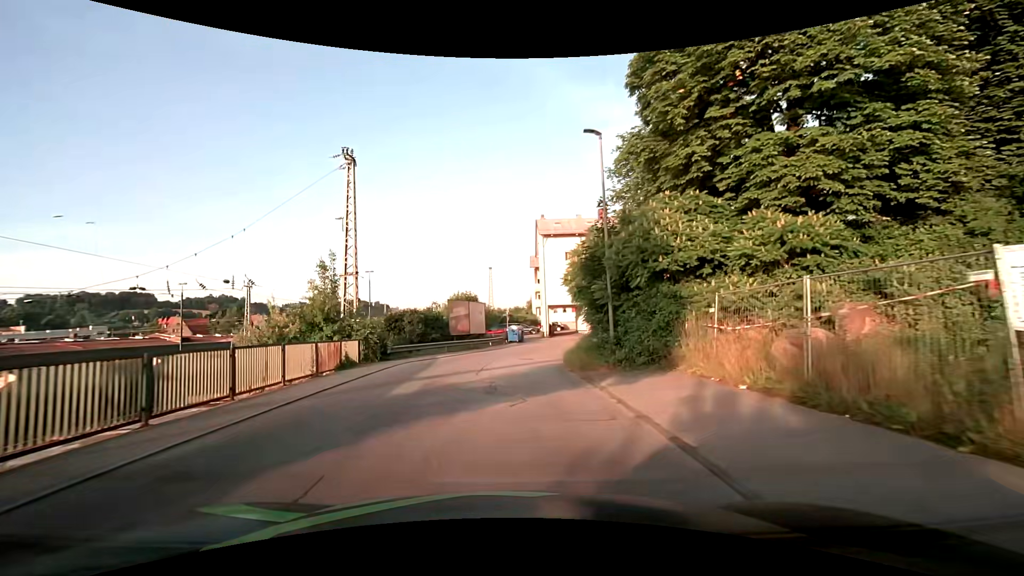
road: residential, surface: asphalt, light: Day
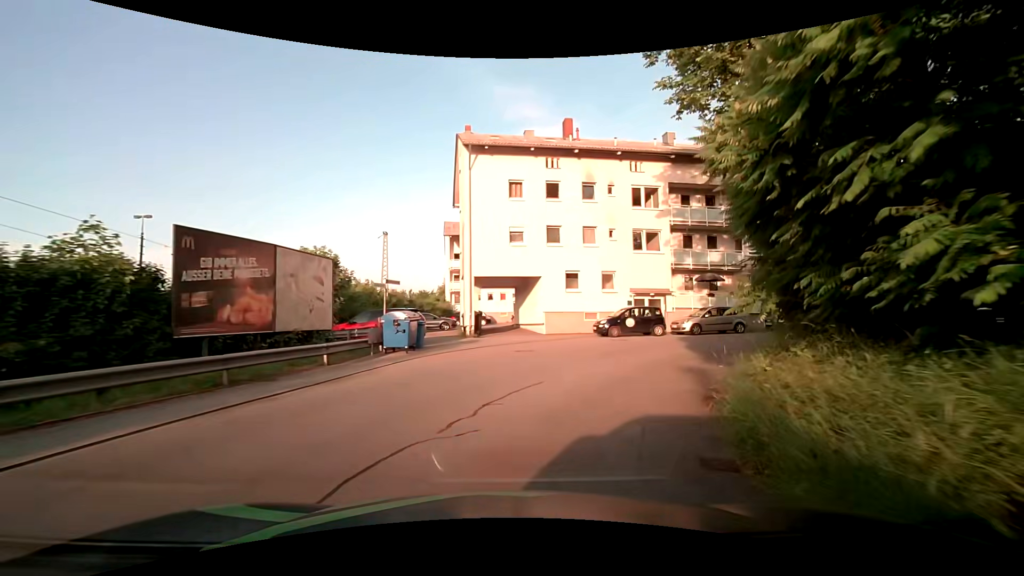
(+0.8, +24.0) m; +9°
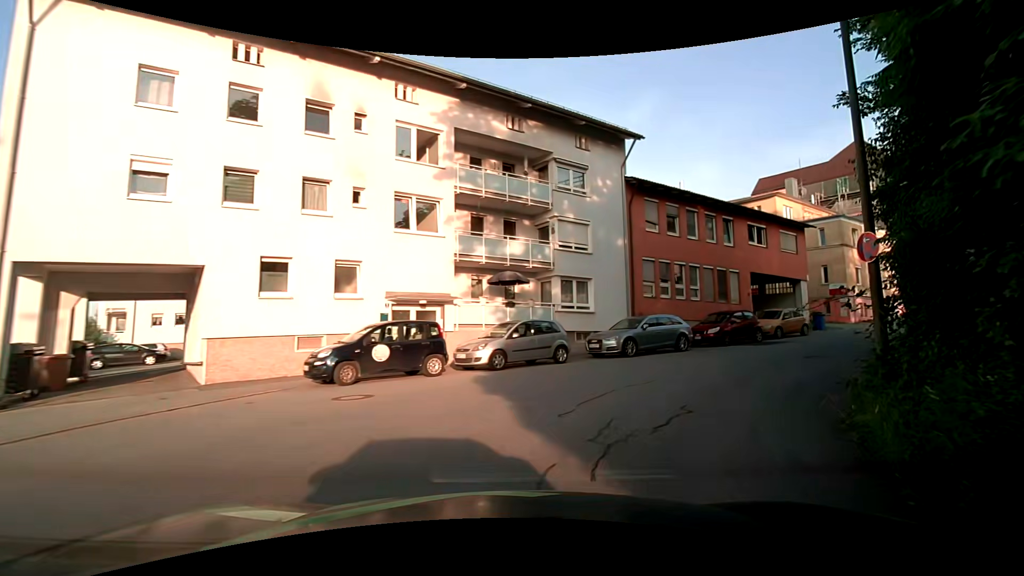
(+2.4, +12.4) m; +26°
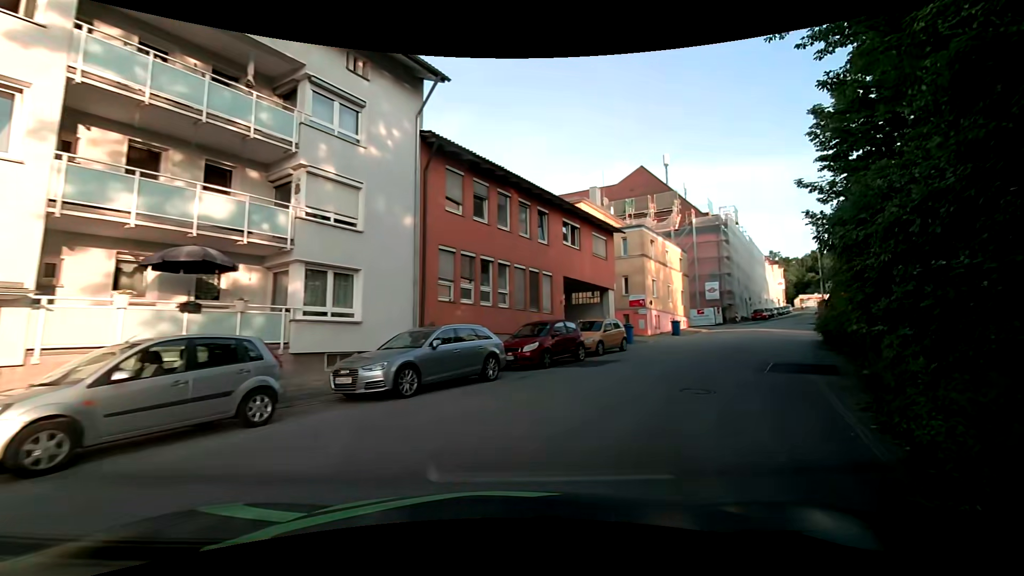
(+1.5, +7.5) m; +24°
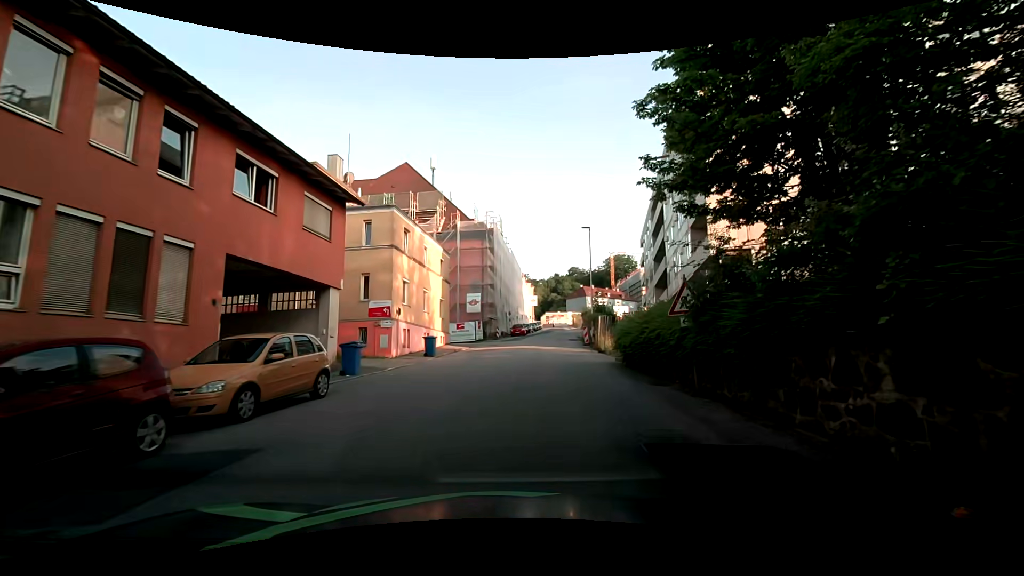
(+2.7, +10.3) m; +27°
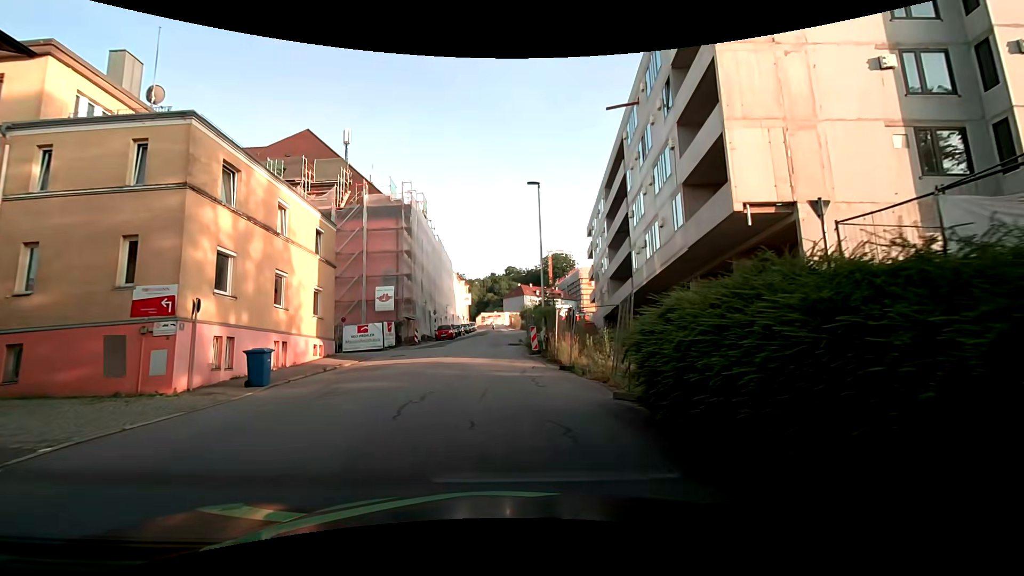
(+1.1, +11.2) m; +7°
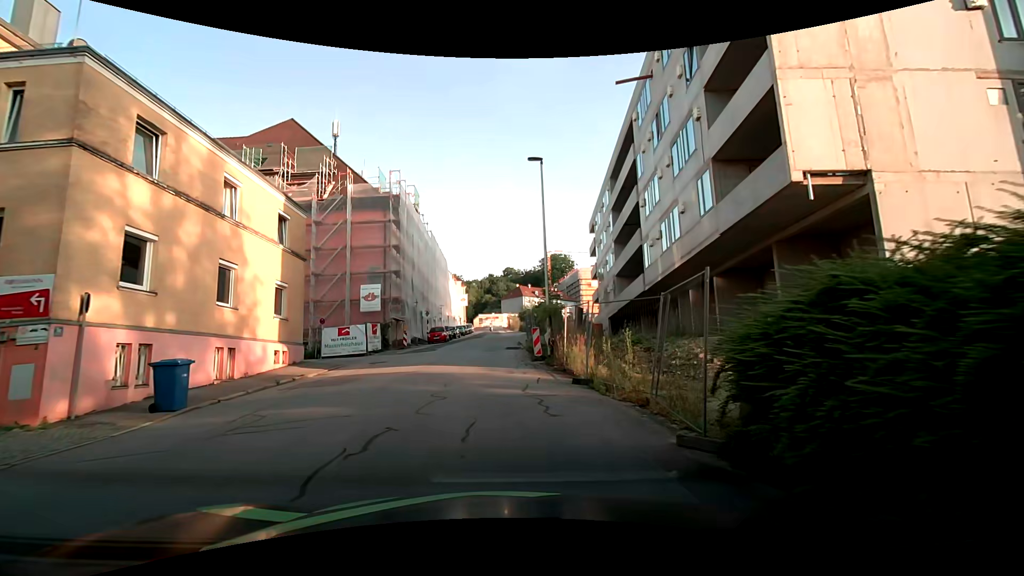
(0.0, +3.6) m; +1°
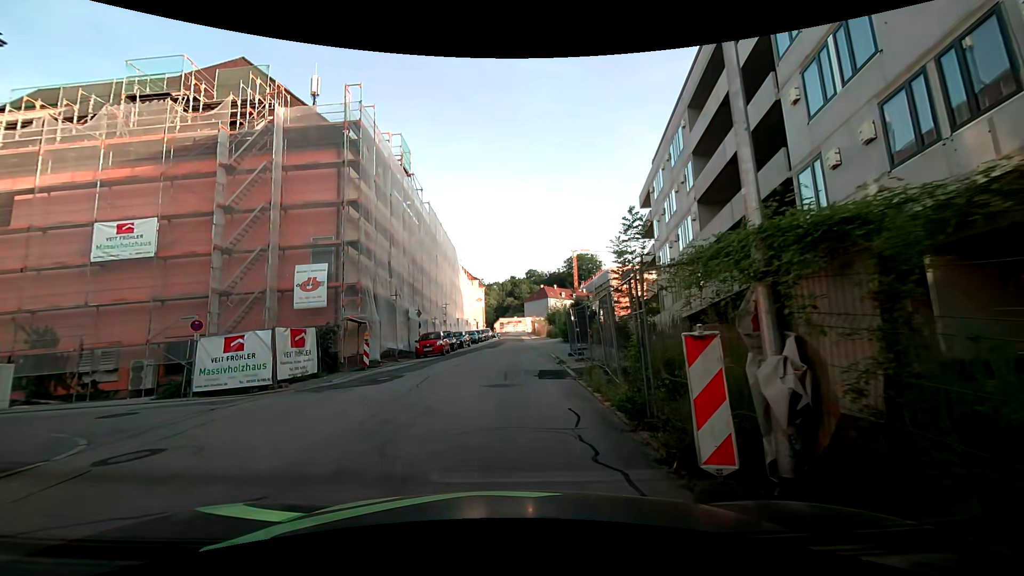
(-0.4, +15.0) m; -3°
